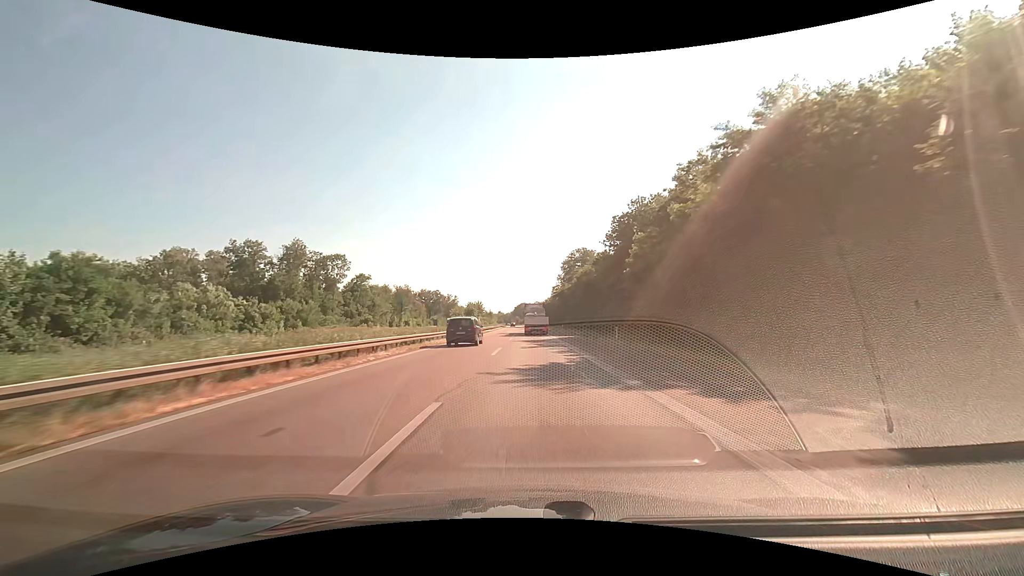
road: motorway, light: Day
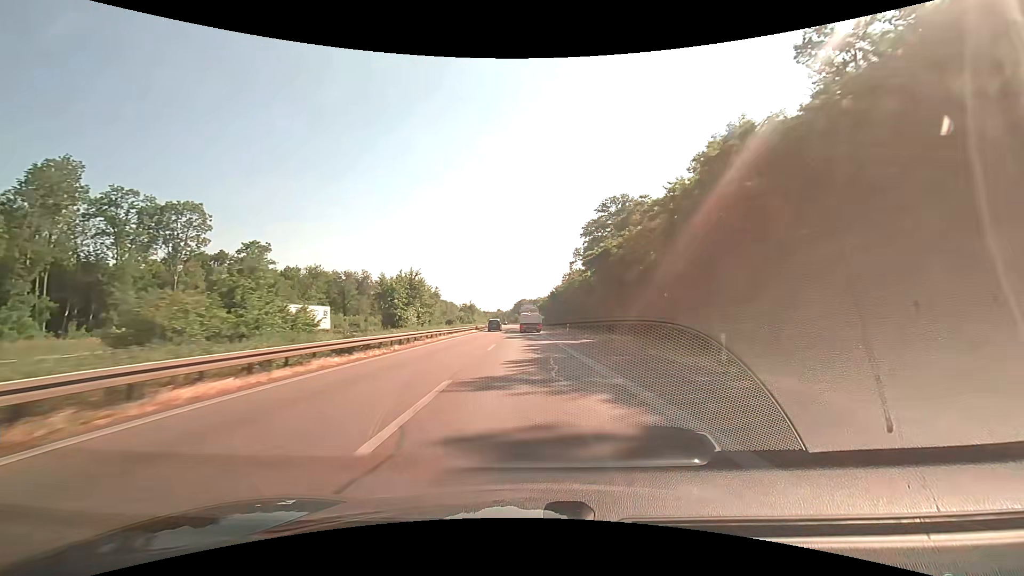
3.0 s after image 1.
(+0.1, +69.8) m; 0°
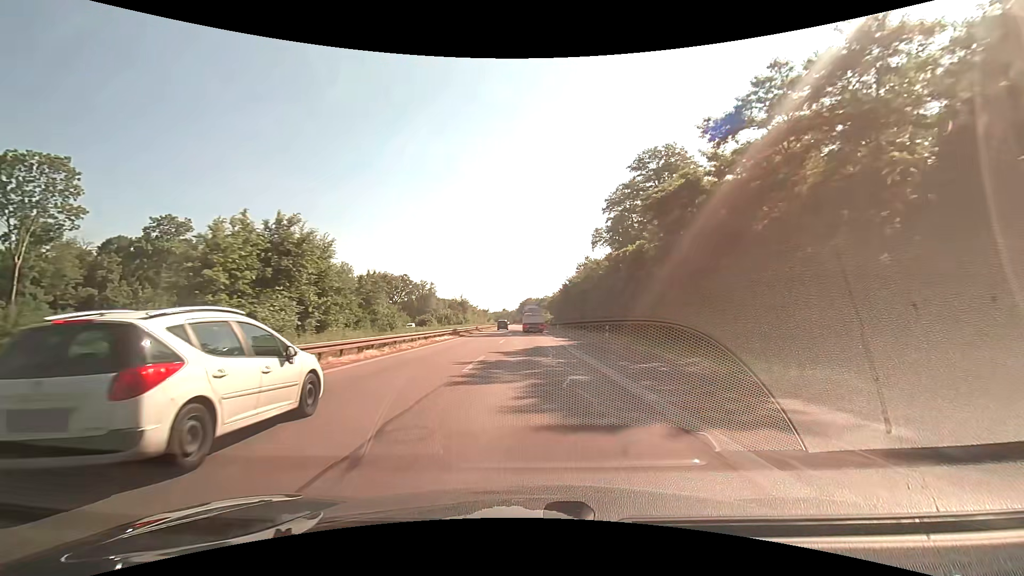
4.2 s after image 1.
(-0.1, +28.0) m; 0°
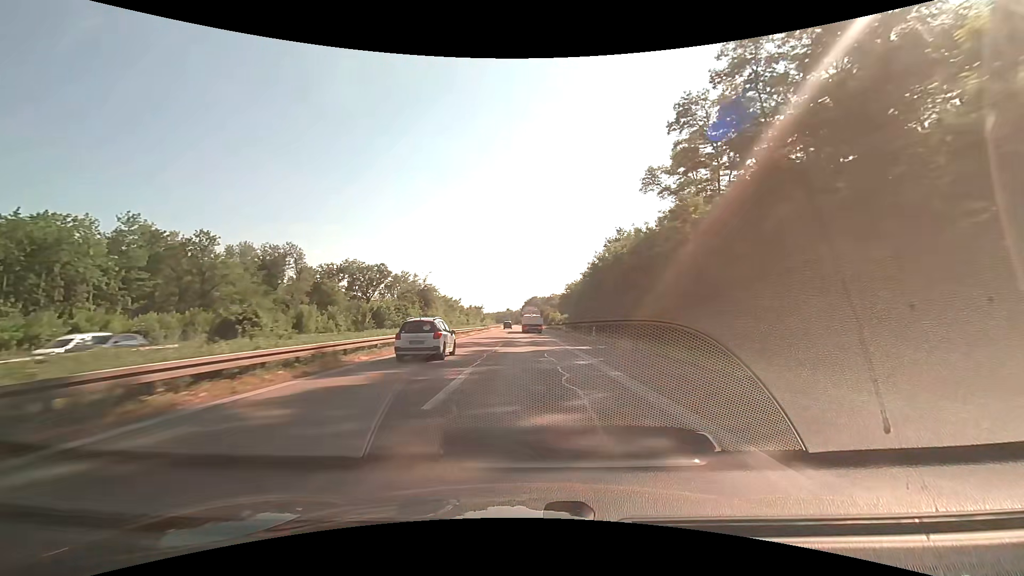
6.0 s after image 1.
(-0.6, +42.1) m; -1°
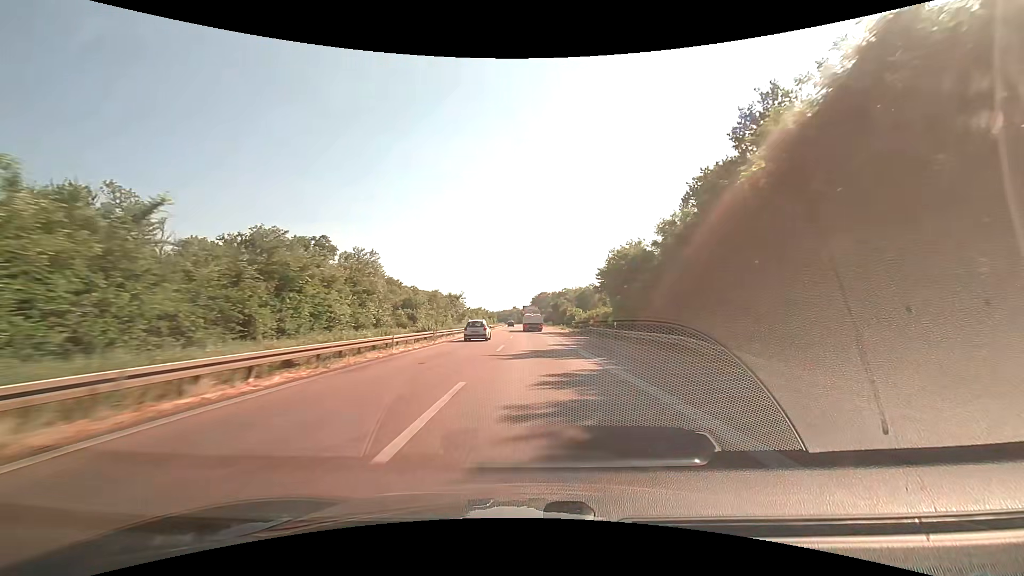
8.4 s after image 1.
(-0.4, +57.3) m; -1°
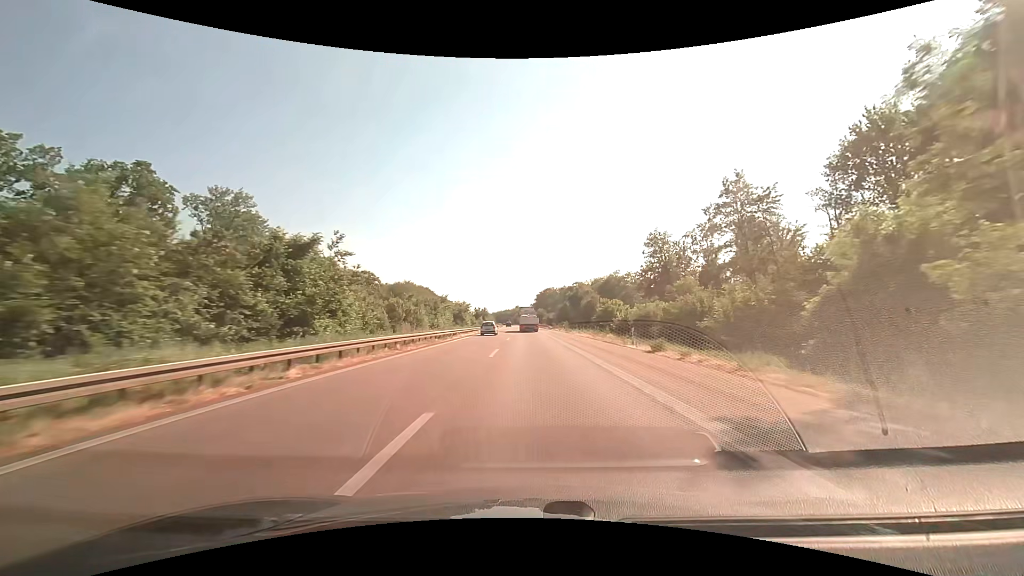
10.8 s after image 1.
(0.0, +58.0) m; 0°
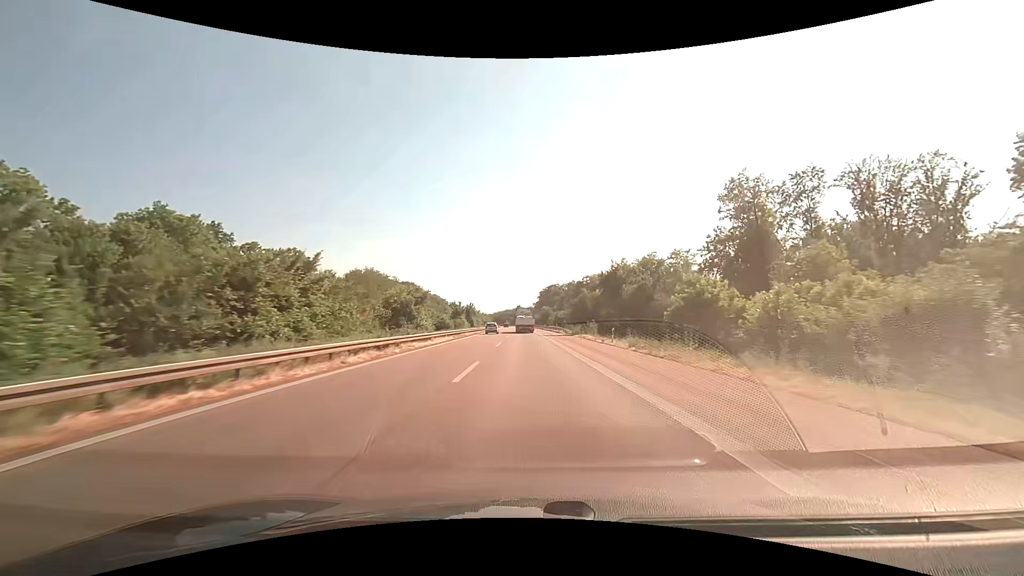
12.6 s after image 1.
(-0.1, +44.4) m; 0°
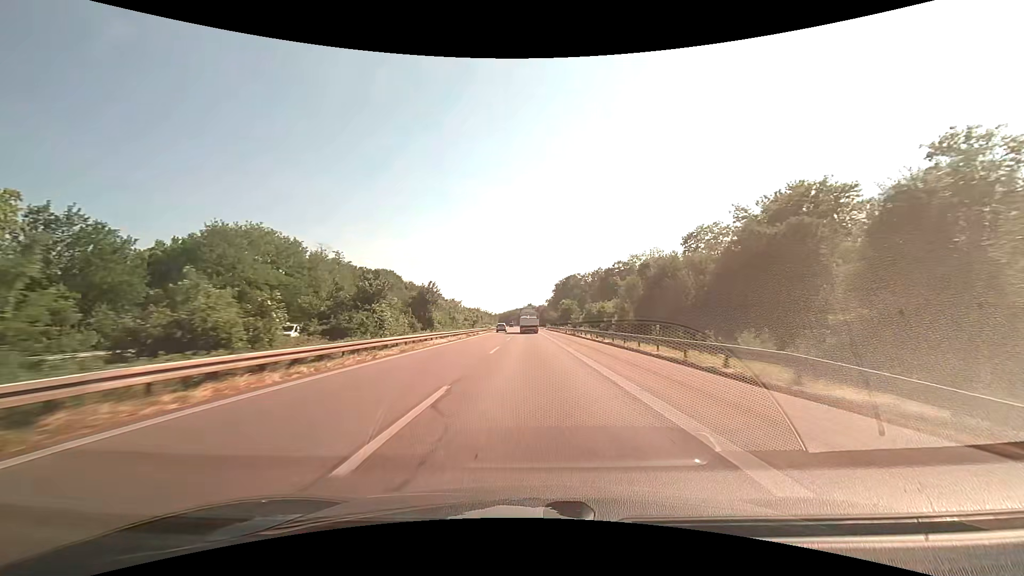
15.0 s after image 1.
(-0.7, +61.5) m; -1°
(0, +10) (0, +20) (0, +30) (0, +40) (0, +50) (-1, +60) (-1, +70) (-1, +80) (-1, +90) (-1, +100) m
